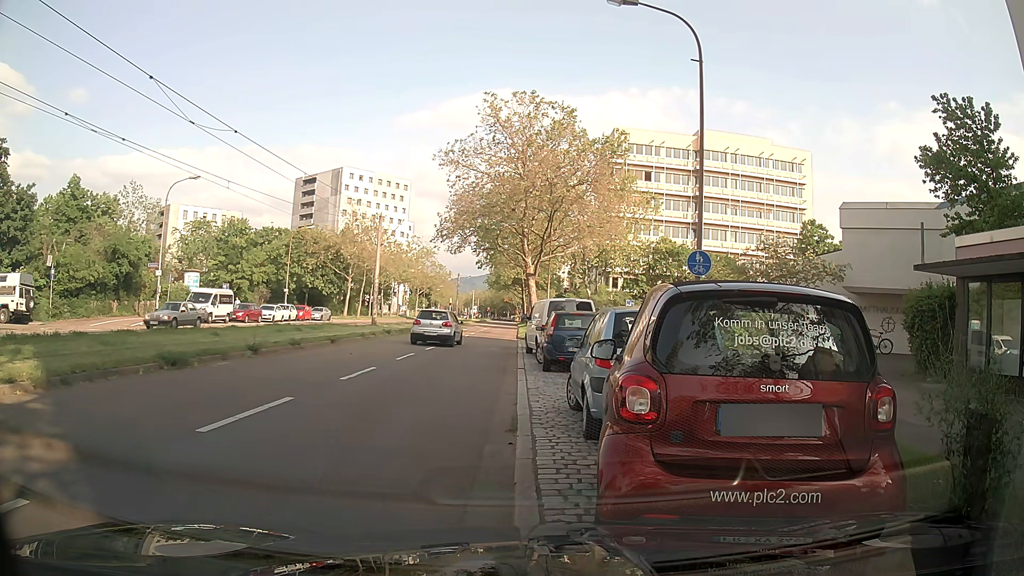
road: tertiary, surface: asphalt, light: Day
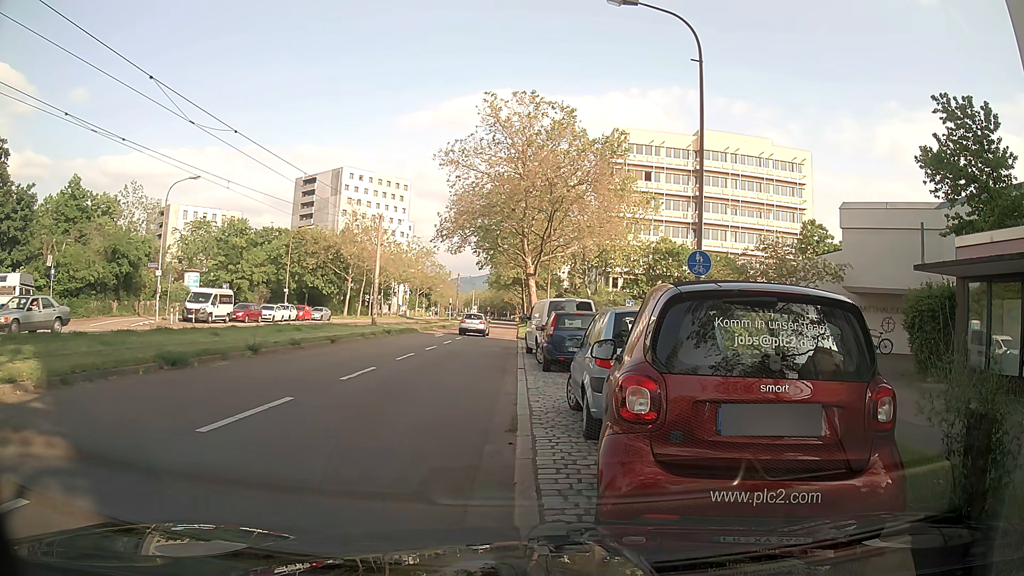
(0.0, 0.0) m; 0°
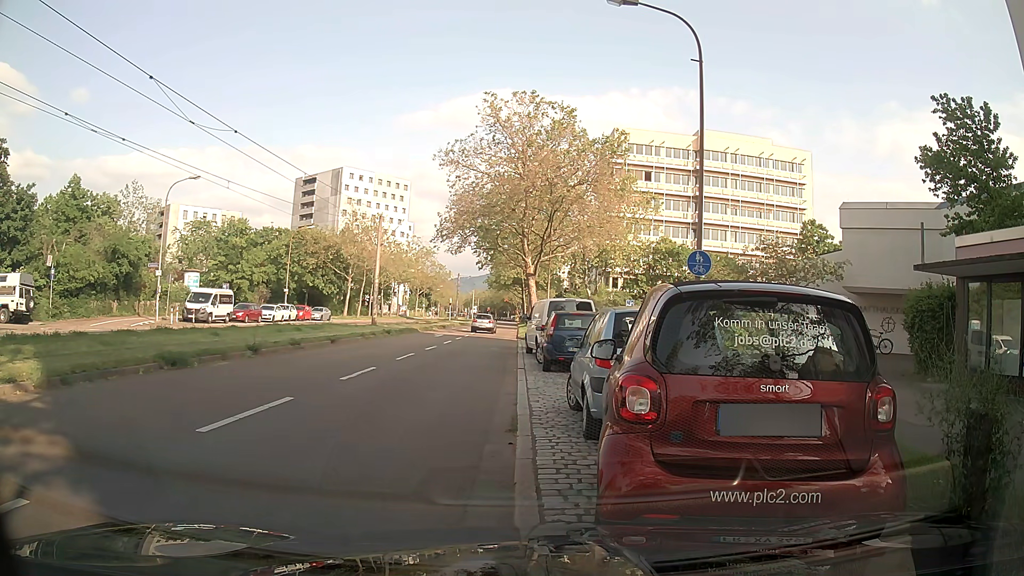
(0.0, 0.0) m; 0°
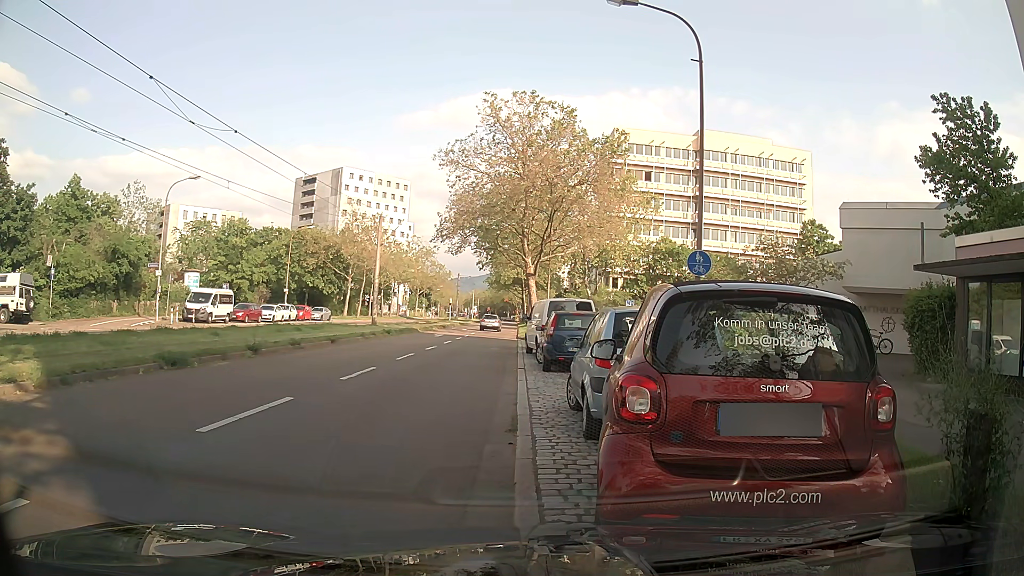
(0.0, 0.0) m; 0°
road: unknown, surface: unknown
